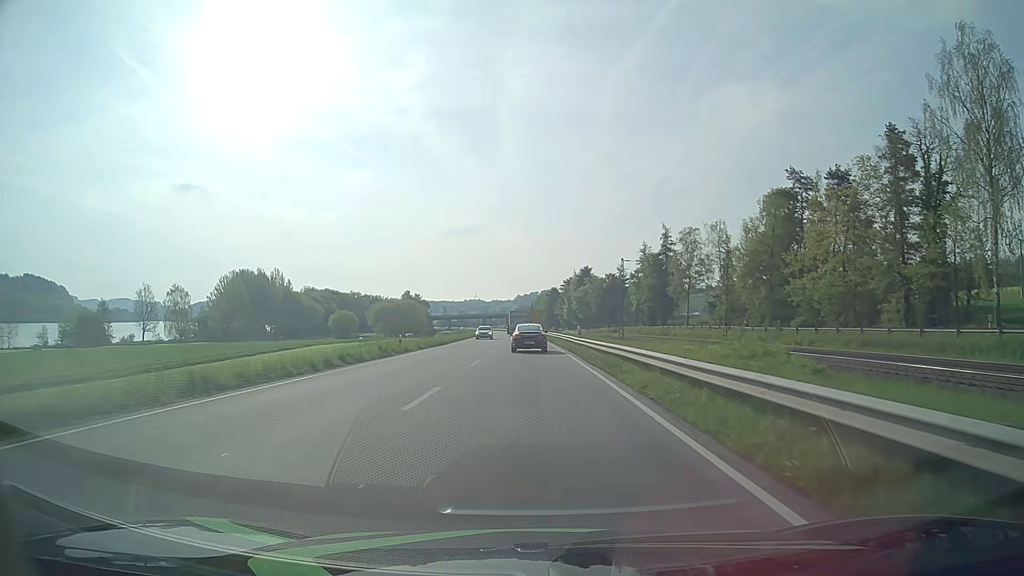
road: primary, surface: asphalt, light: Day
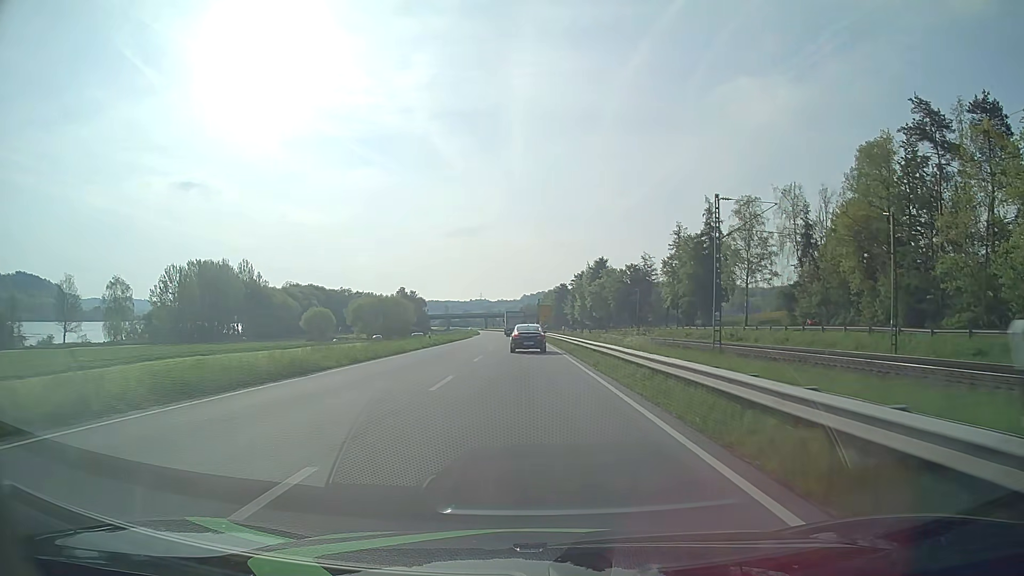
(-0.1, +32.8) m; -1°
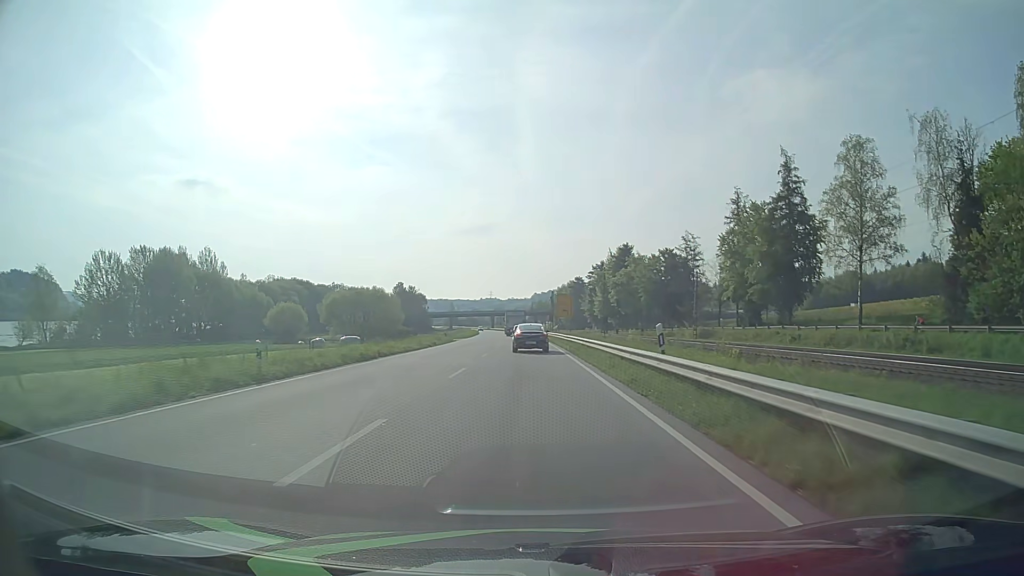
(-0.3, +33.1) m; -1°
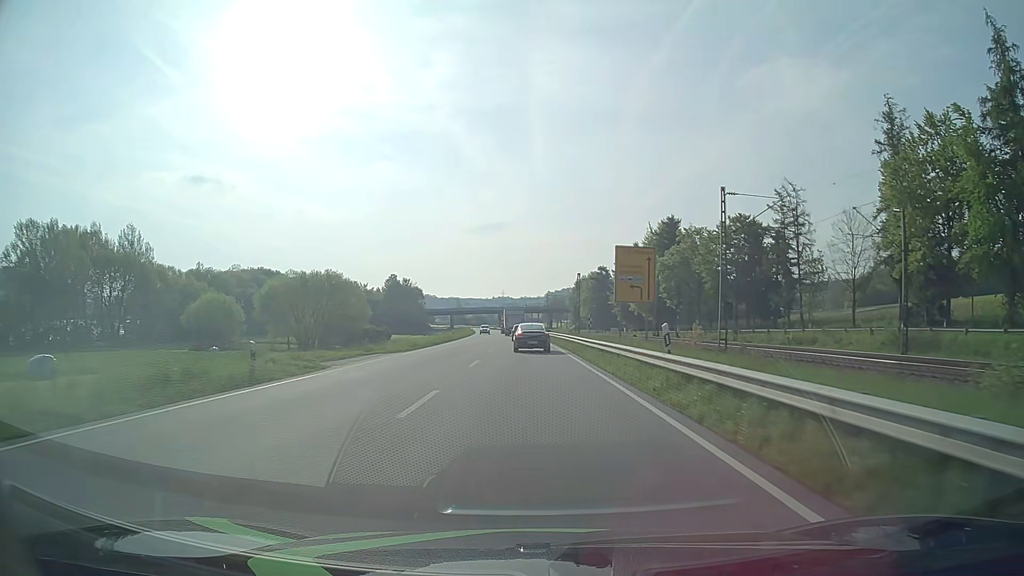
(-0.4, +44.2) m; -1°
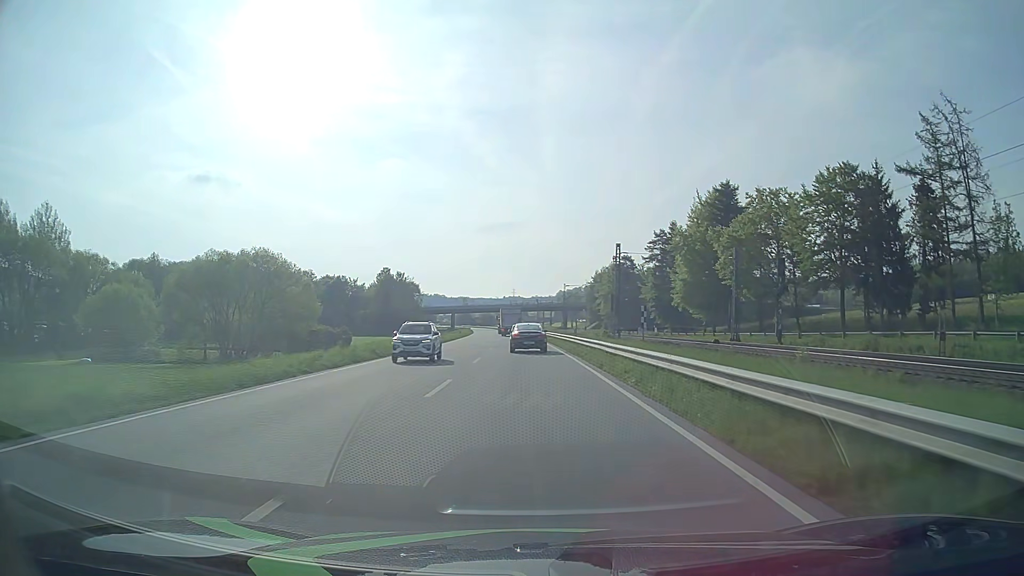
(-0.3, +33.1) m; -1°
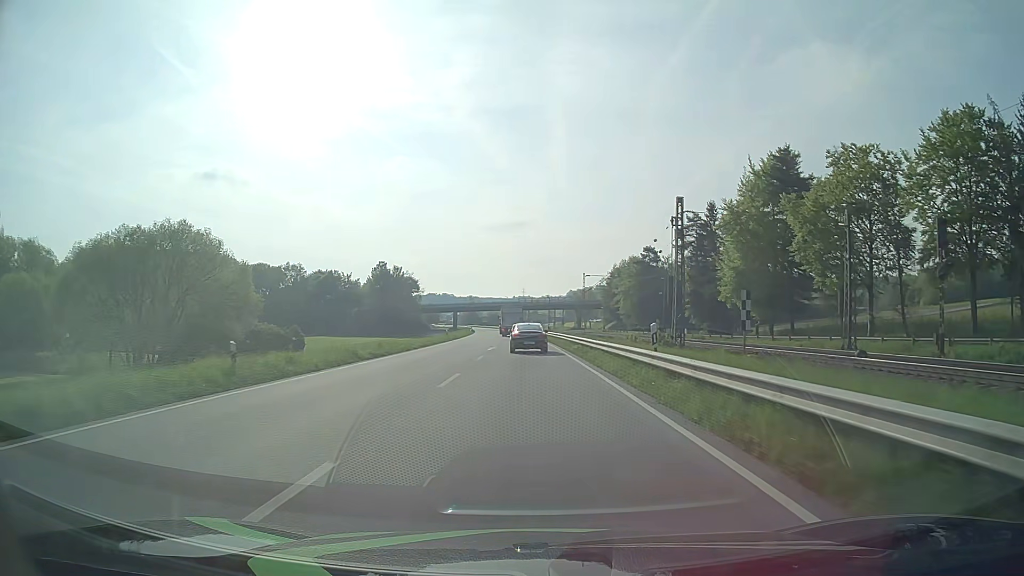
(-0.2, +21.9) m; -1°
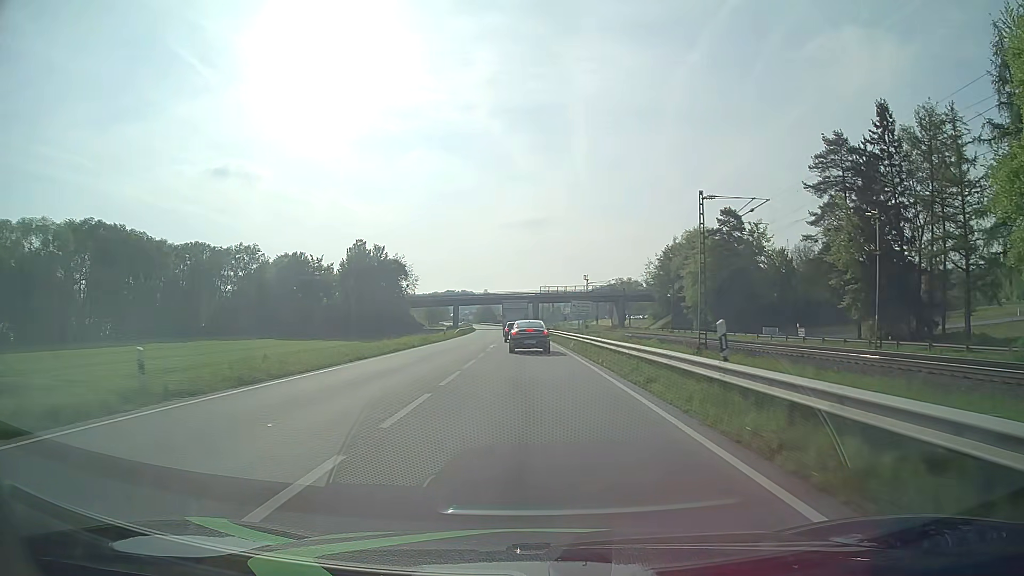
(-0.8, +53.3) m; -2°
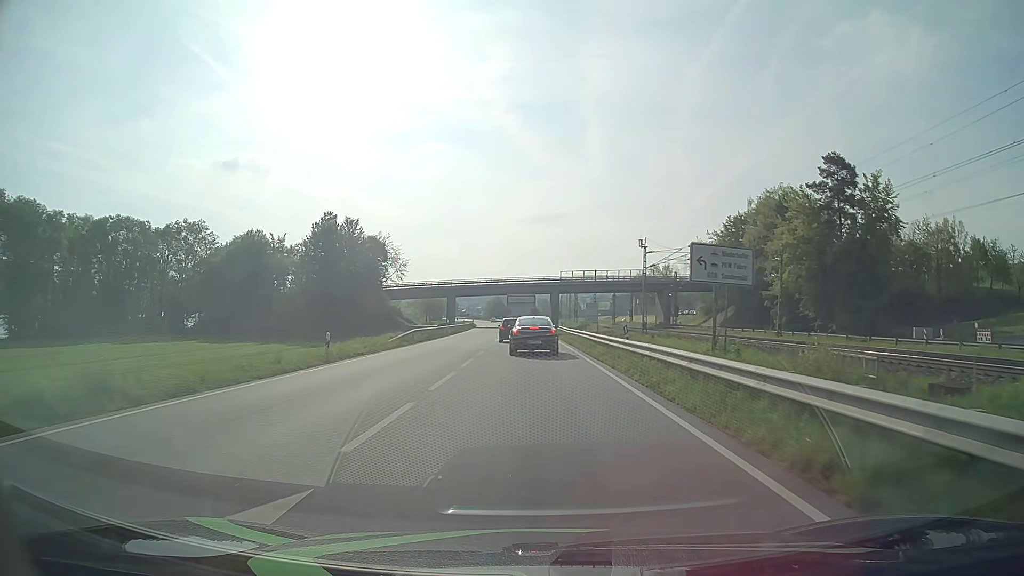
(-0.4, +37.5) m; -1°
(0, +10) (0, +20) (0, +30) (0, +40) (-1, +50) (-1, +60) (-1, +70) (-1, +80) (-1, +90) (-1, +100) m
